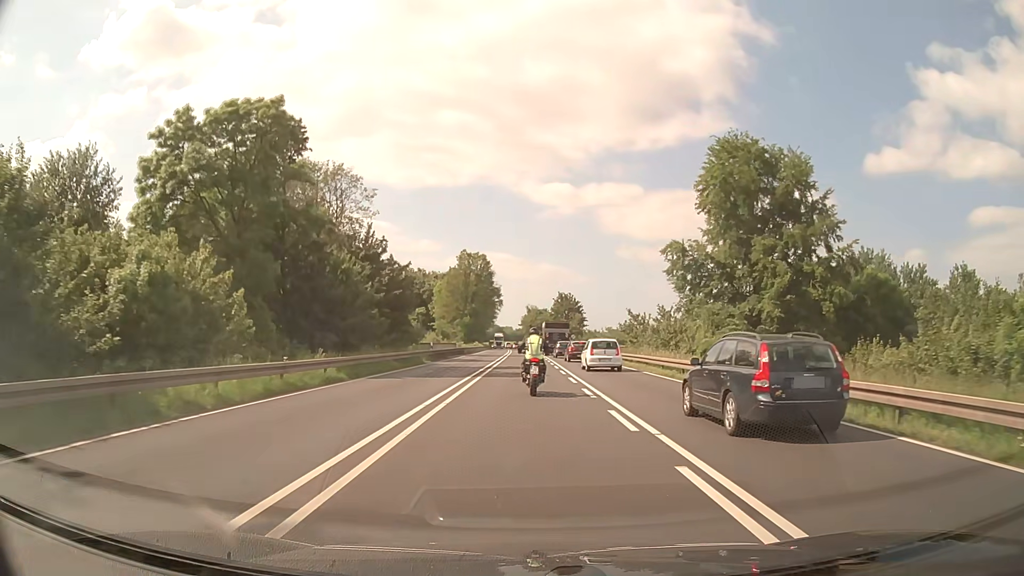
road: primary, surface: asphalt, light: Day
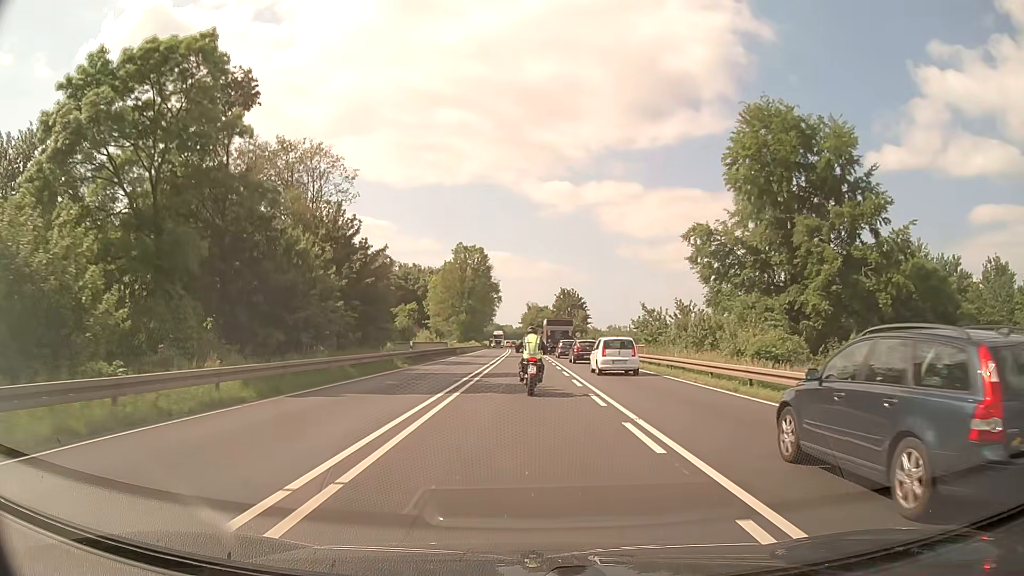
(0.0, +8.2) m; 0°
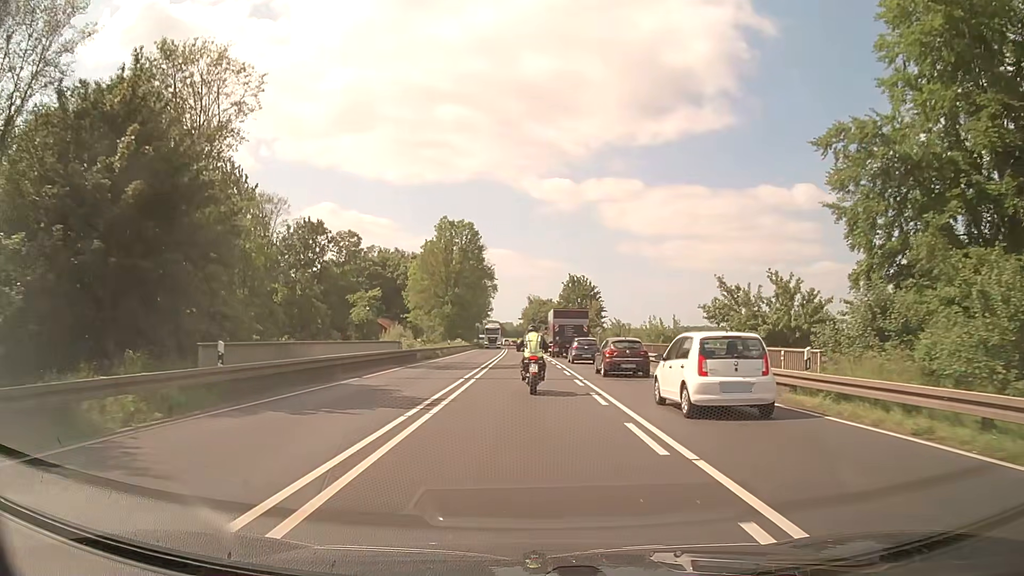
(0.0, +24.2) m; 0°
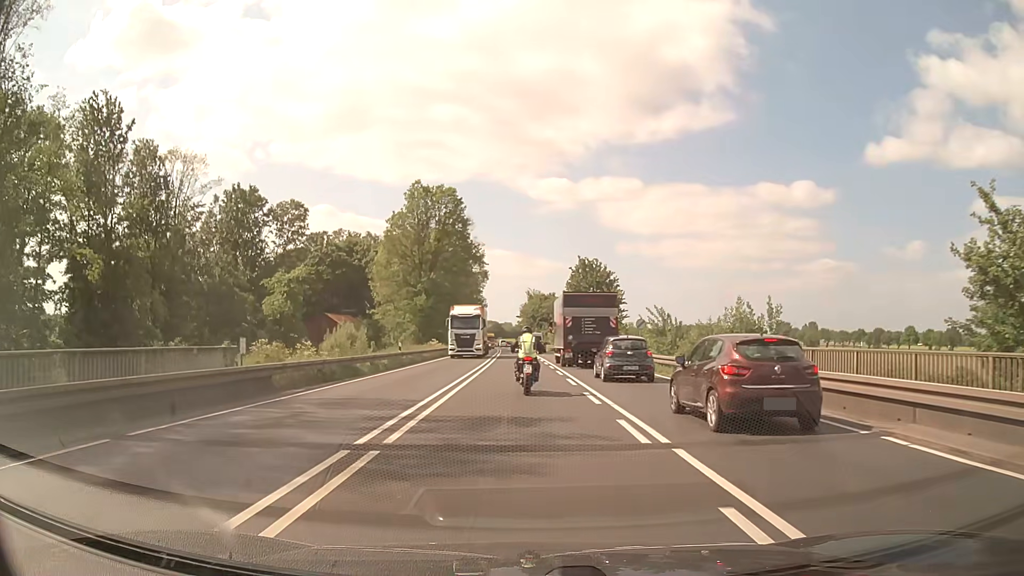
(0.0, +23.5) m; -1°
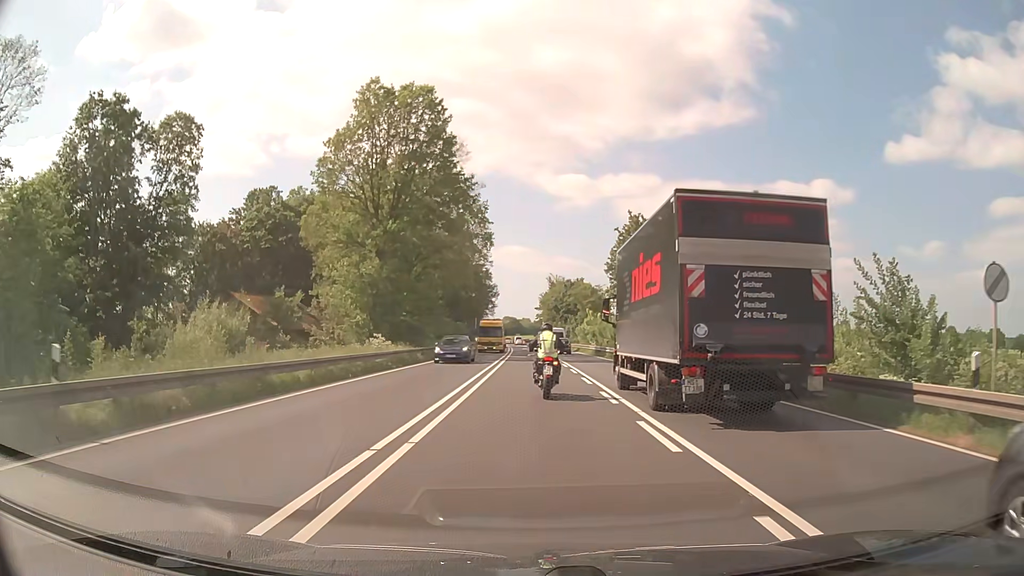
(-0.1, +30.2) m; -1°
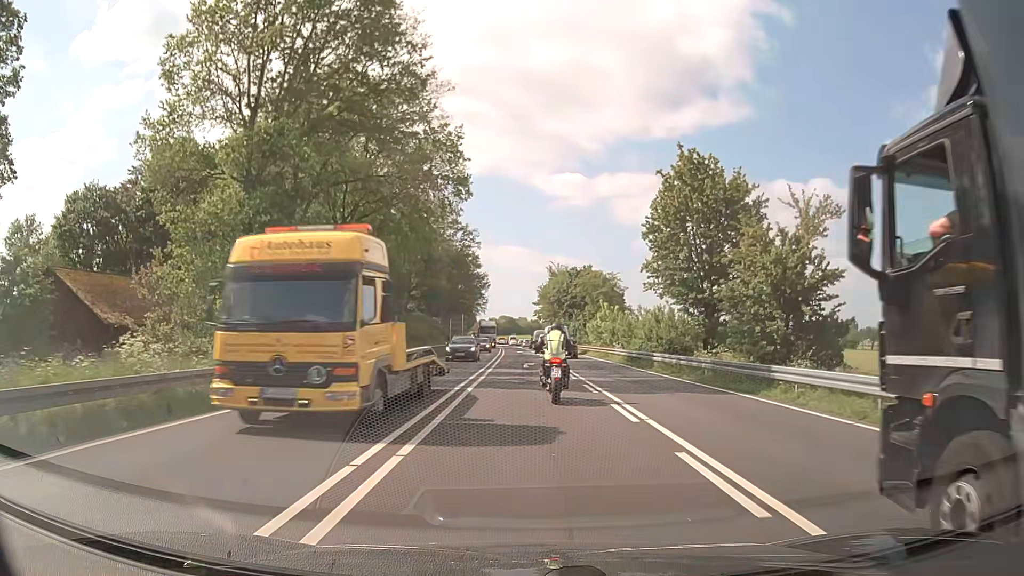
(0.0, +21.0) m; 0°
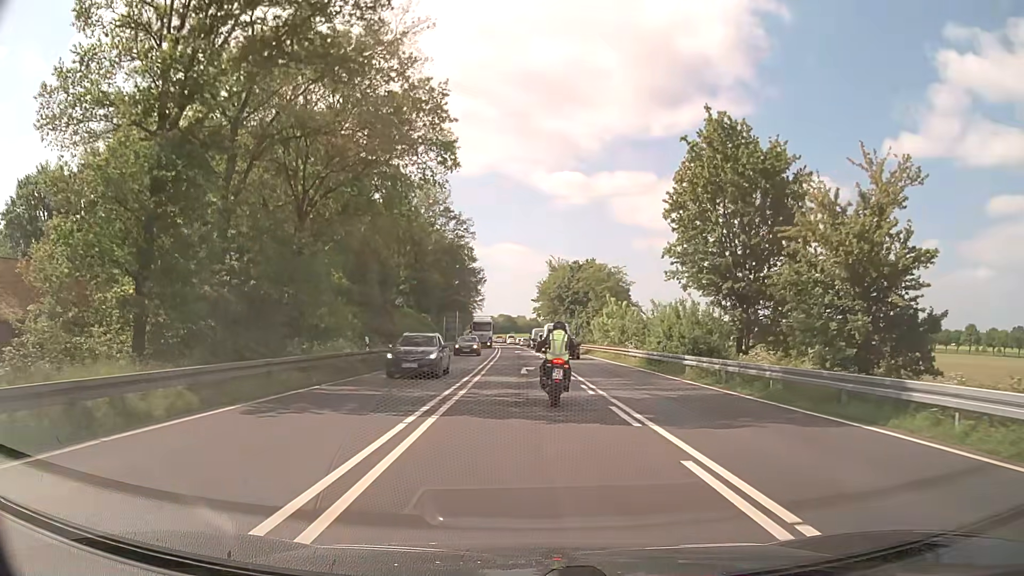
(0.0, +6.6) m; 0°
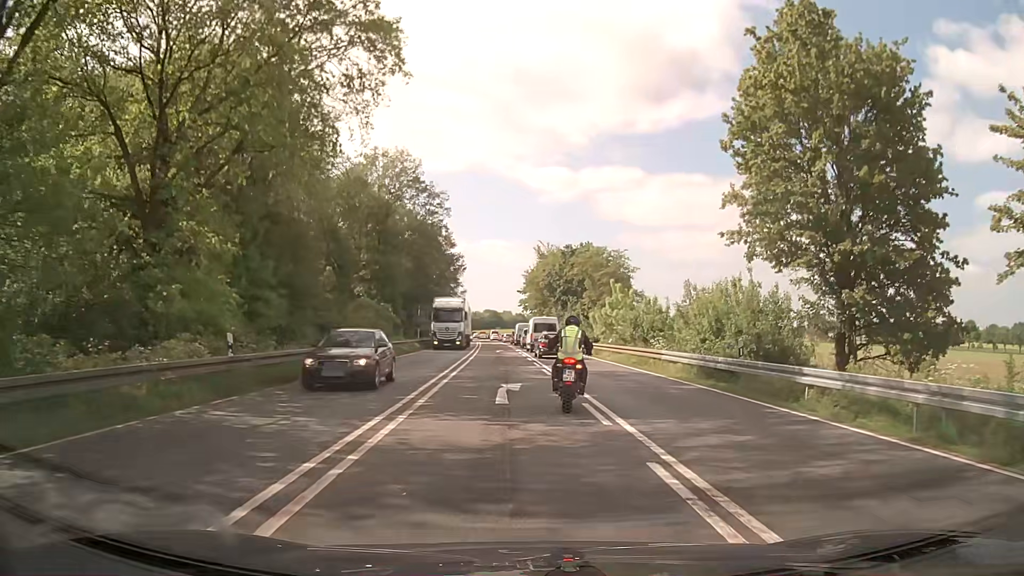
(0.0, +12.2) m; +1°
